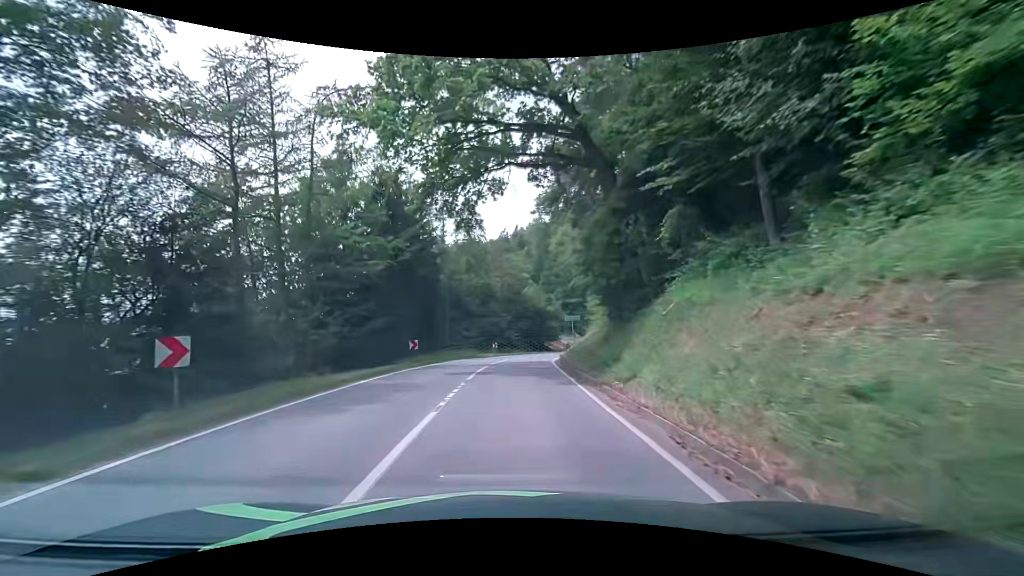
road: secondary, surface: asphalt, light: Day
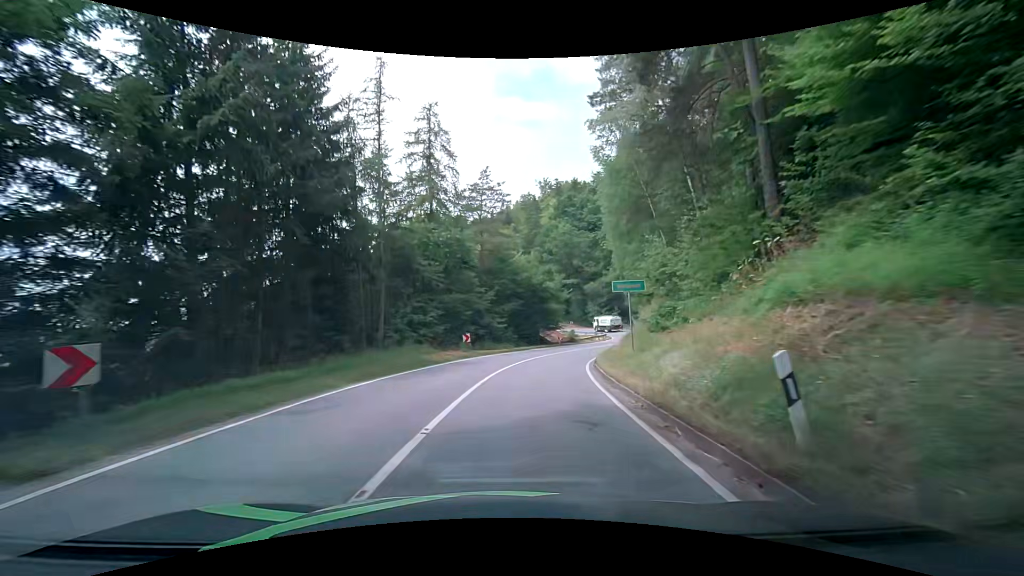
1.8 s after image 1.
(-0.5, +20.2) m; -1°
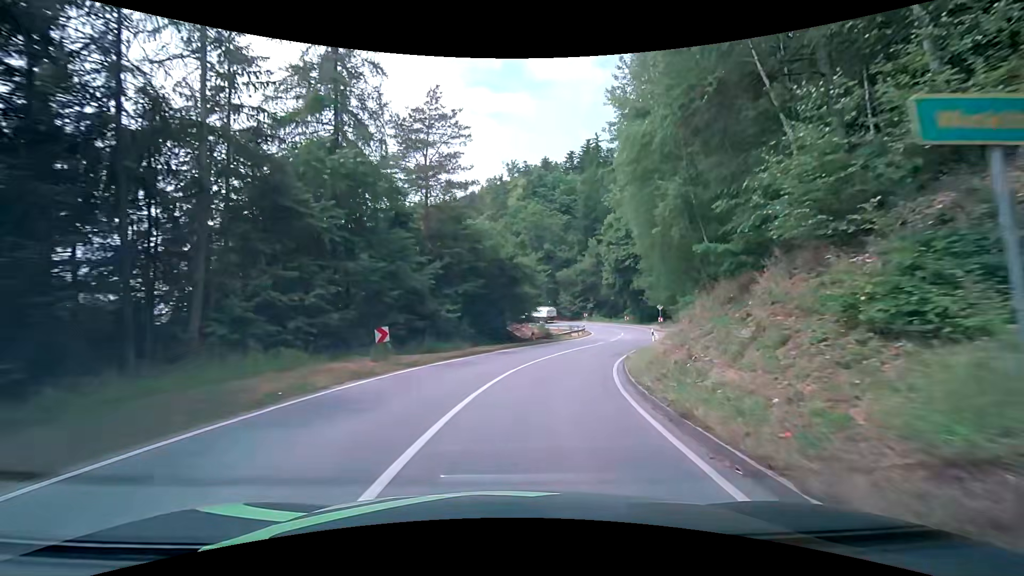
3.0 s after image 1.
(+0.3, +13.3) m; +2°
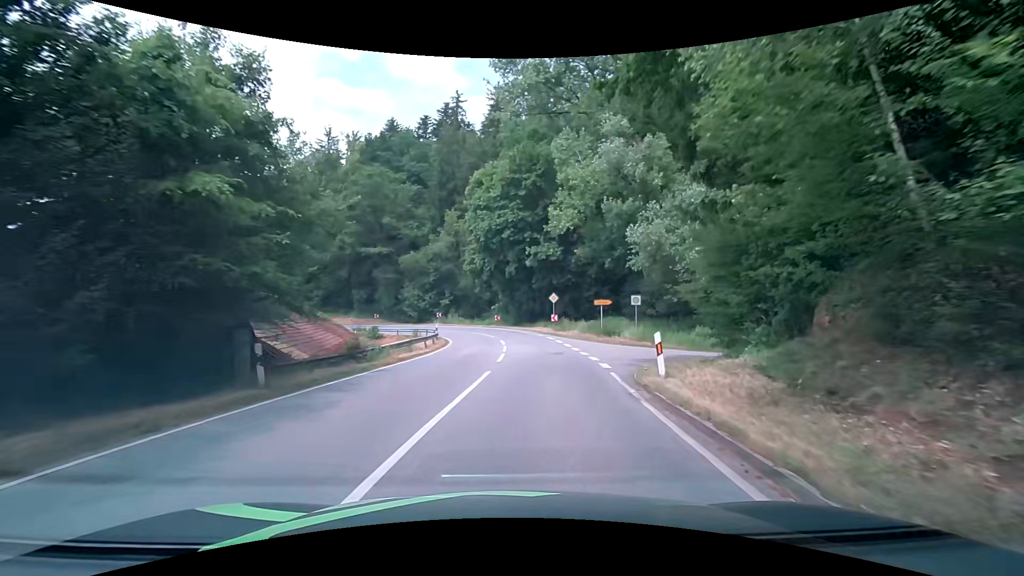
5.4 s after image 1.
(+4.3, +24.6) m; +19°
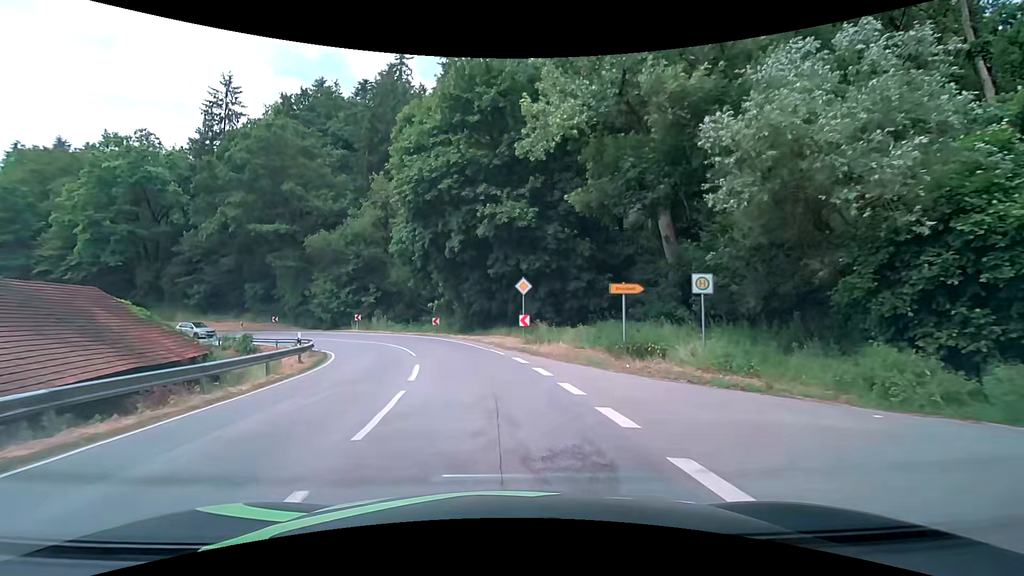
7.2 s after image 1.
(+1.1, +17.6) m; +5°
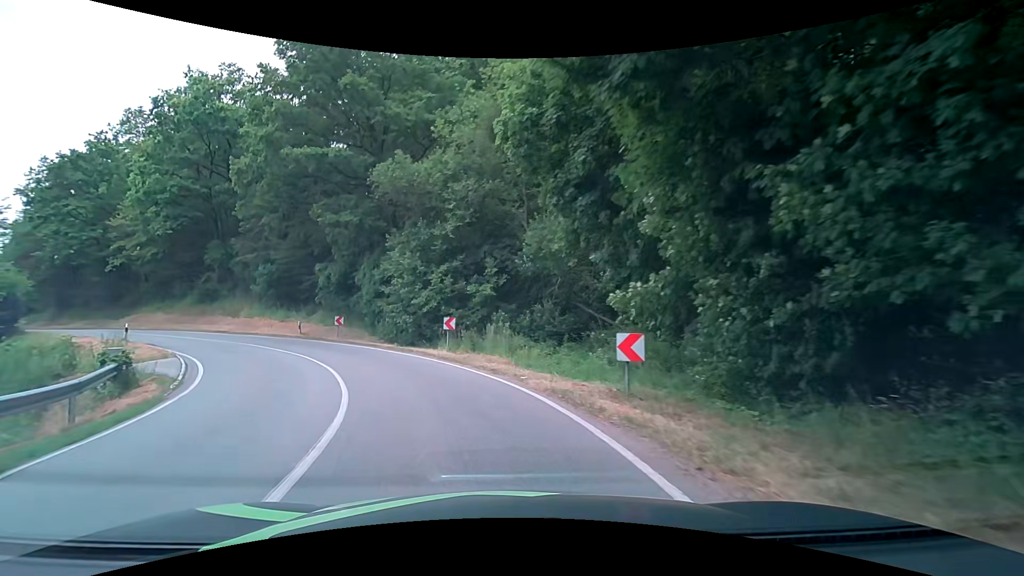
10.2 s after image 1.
(-3.5, +27.3) m; -19°
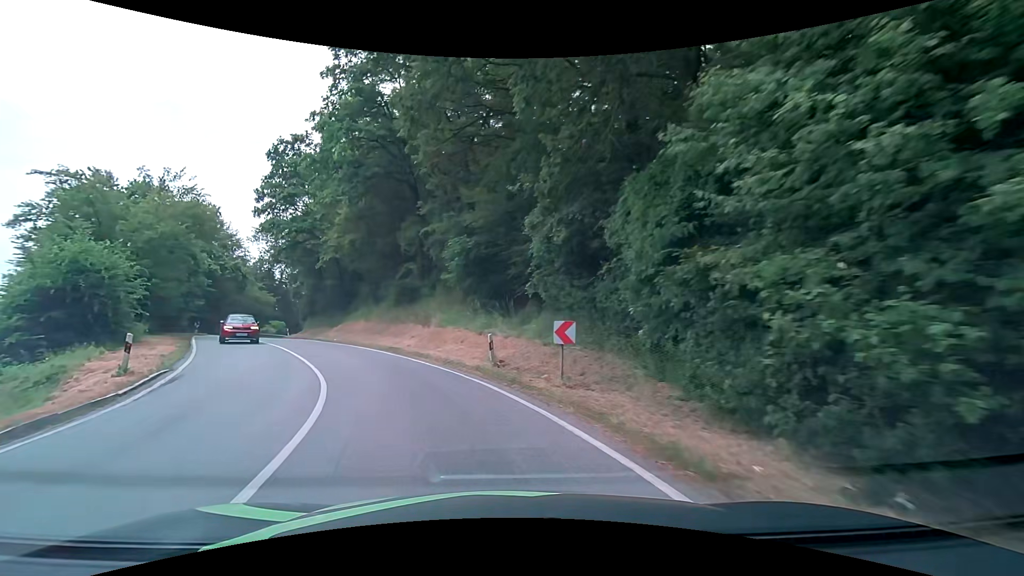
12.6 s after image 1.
(-5.1, +20.6) m; -28°
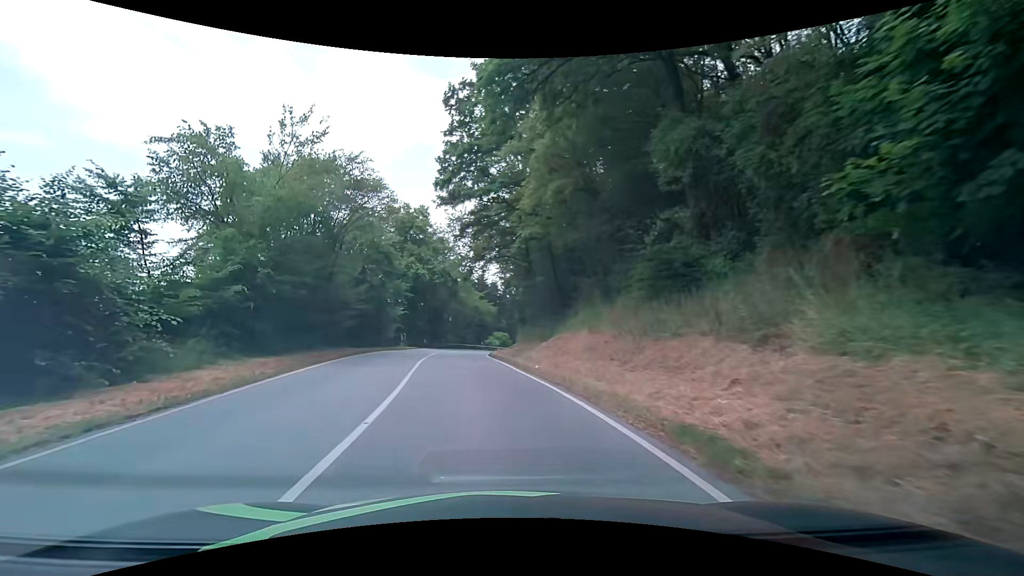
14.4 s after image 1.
(-4.1, +16.0) m; -28°
(-1, +10) (-2, +20) (-2, +30) (-3, +40) (-3, +50) (-3, +60) (-1, +70) (+1, +80) (+4, +89) (+7, +99) m
